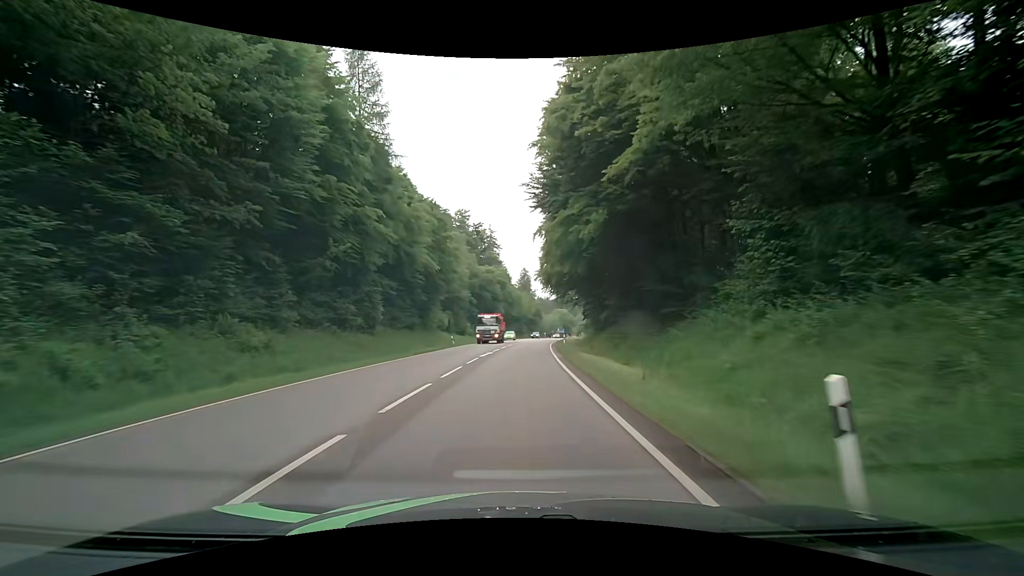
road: secondary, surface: asphalt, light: Day
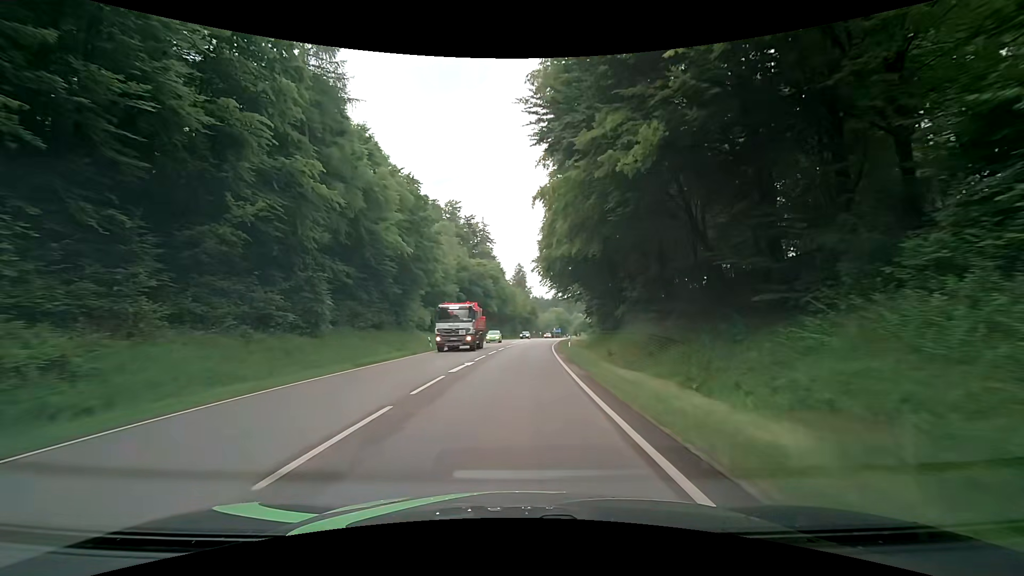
(-0.1, +9.8) m; 0°
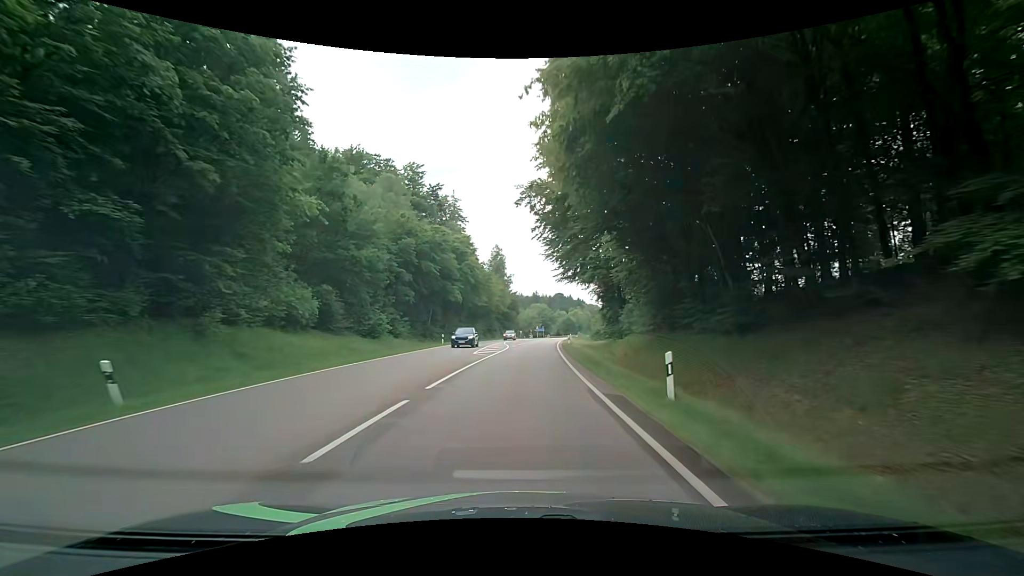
(+0.5, +29.5) m; +1°
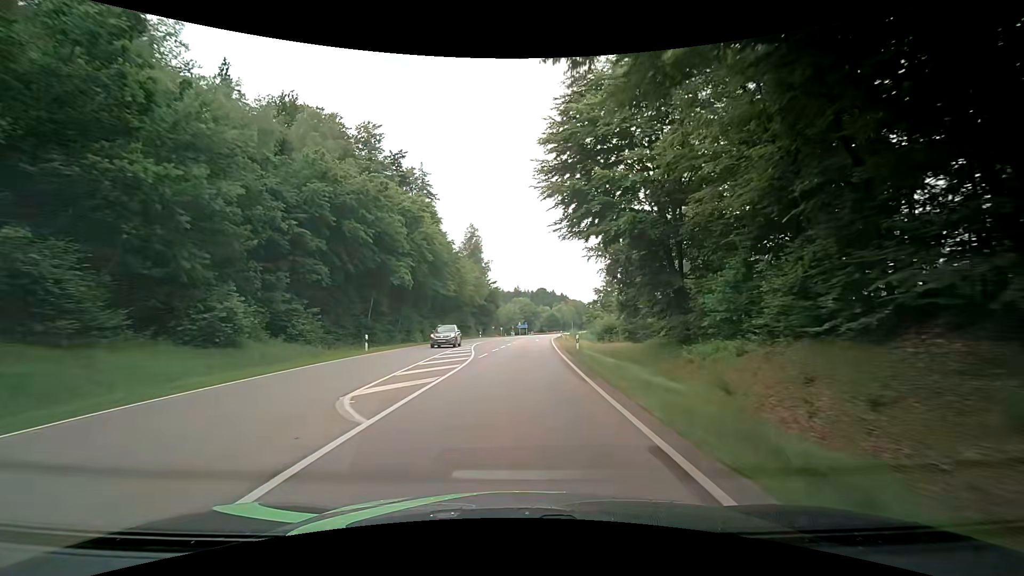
(+0.7, +19.7) m; +4°
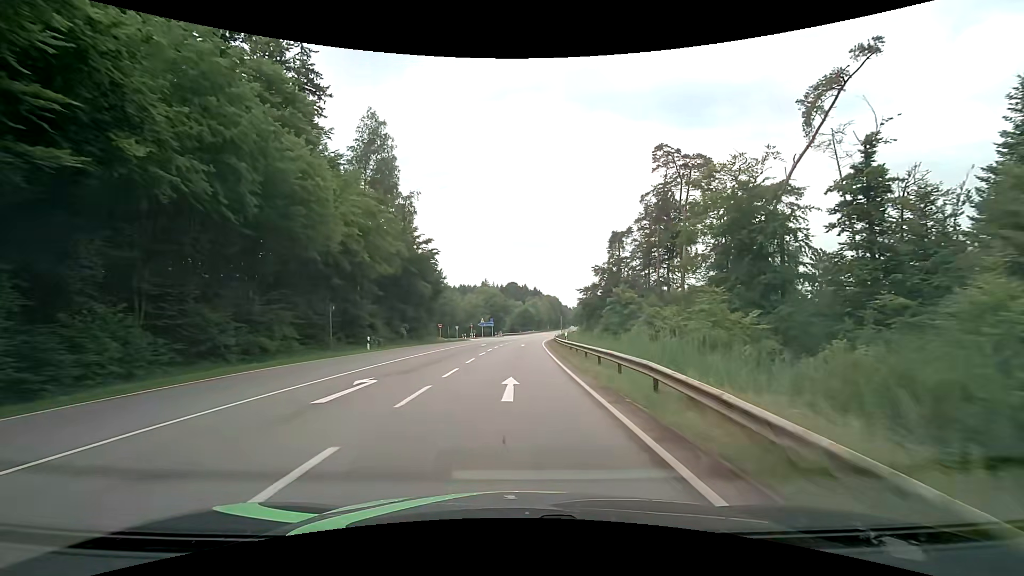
(+1.3, +50.1) m; +3°
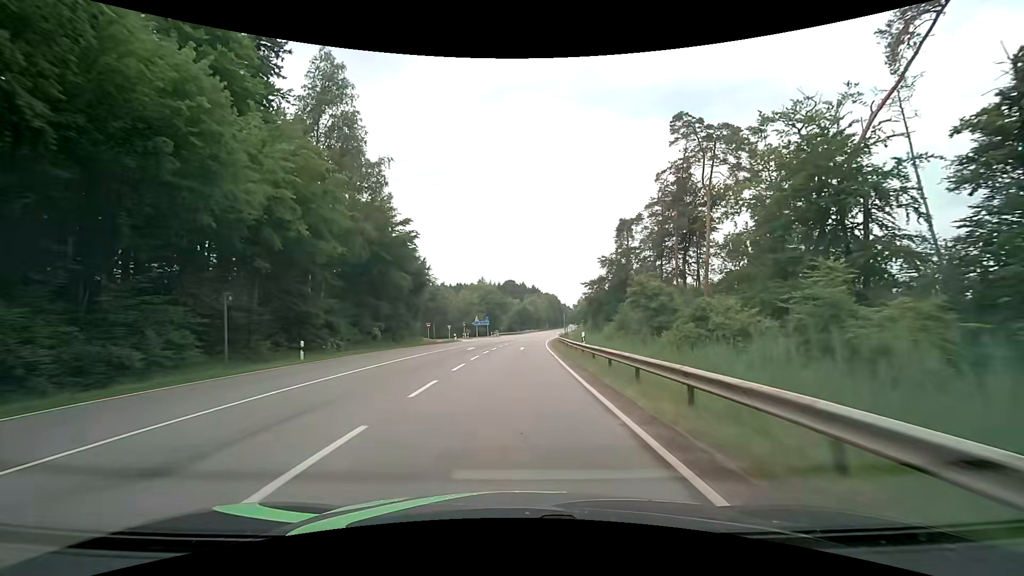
(0.0, +10.3) m; 0°
(0, +10) (0, +20) (0, +30) (+1, +40) (+1, +50) (+2, +60) (+3, +70) (+3, +80) (+5, +90) (+6, +100) m
